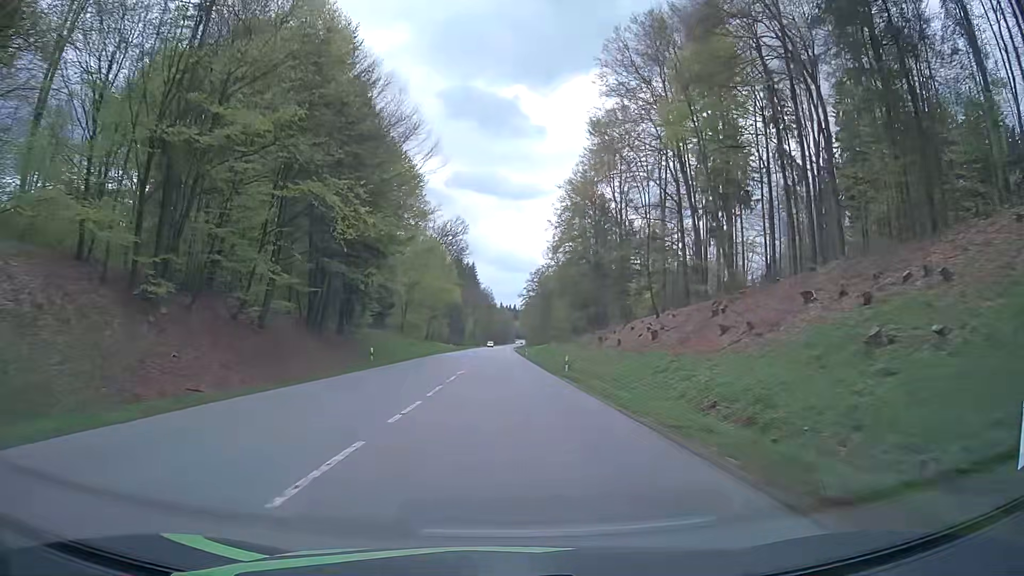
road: secondary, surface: asphalt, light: Day
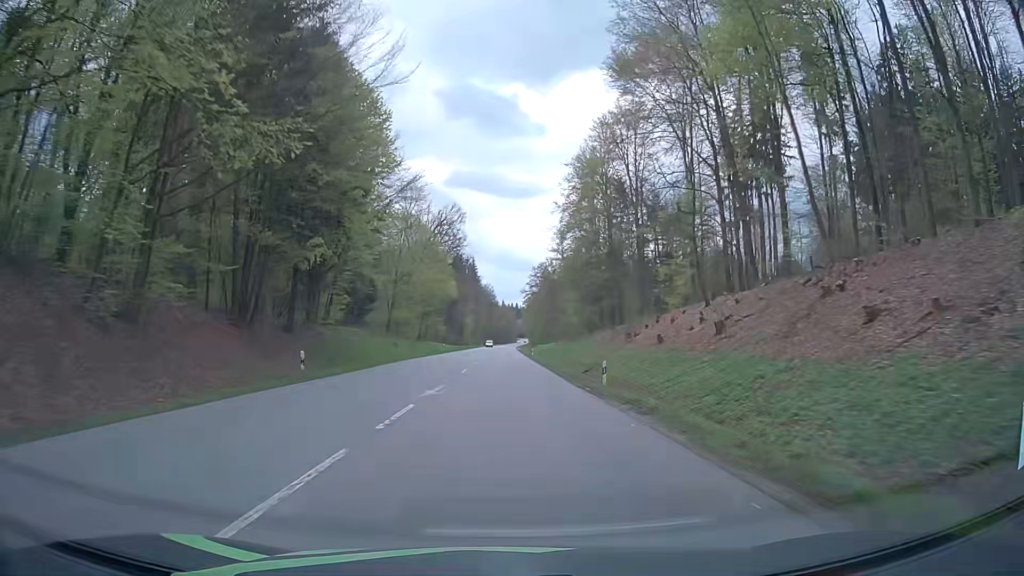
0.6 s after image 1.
(0.0, +13.0) m; 0°
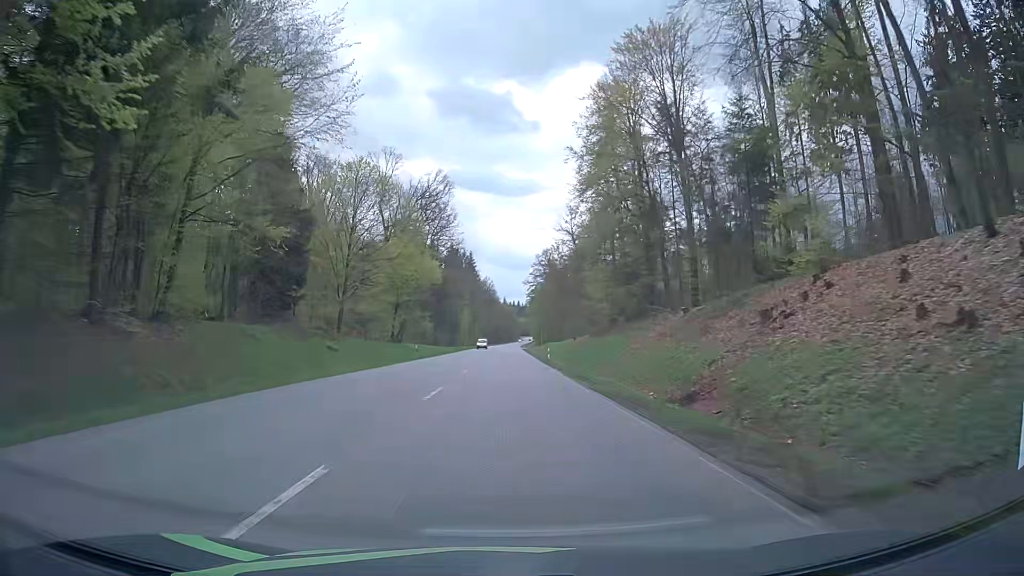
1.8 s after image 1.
(0.0, +26.1) m; 0°
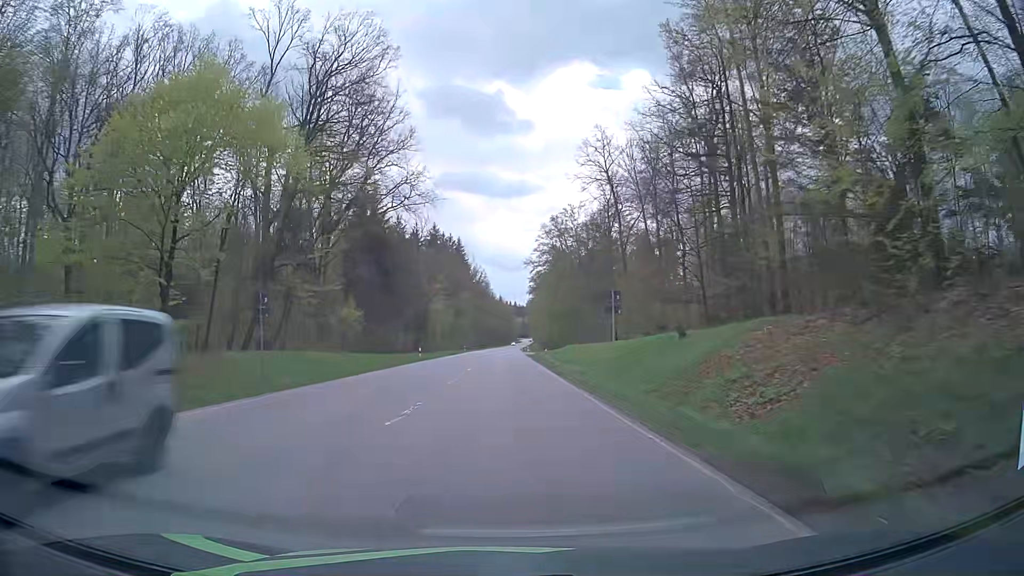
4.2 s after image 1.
(+0.2, +52.7) m; 0°
